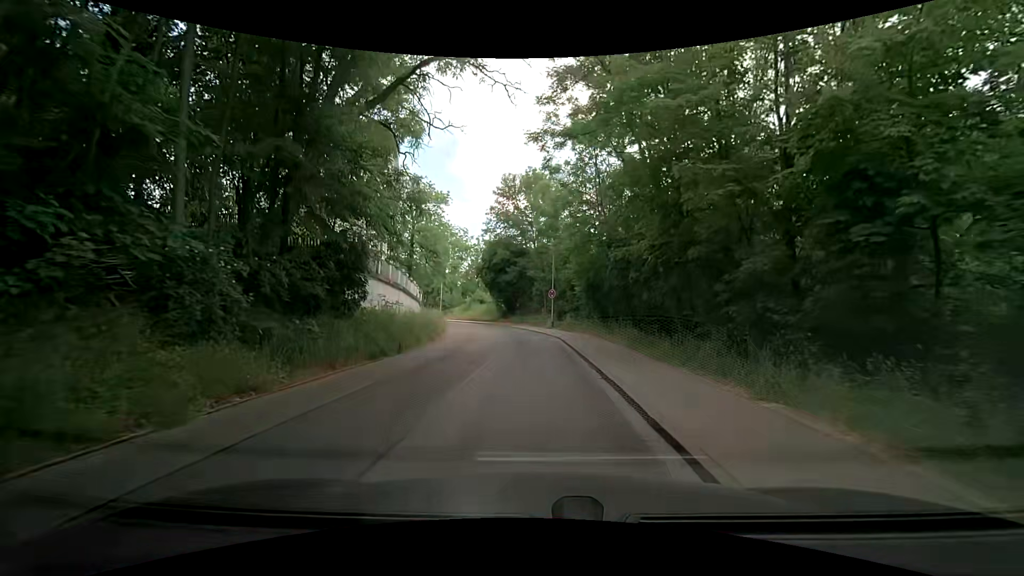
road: residential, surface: paved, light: Day
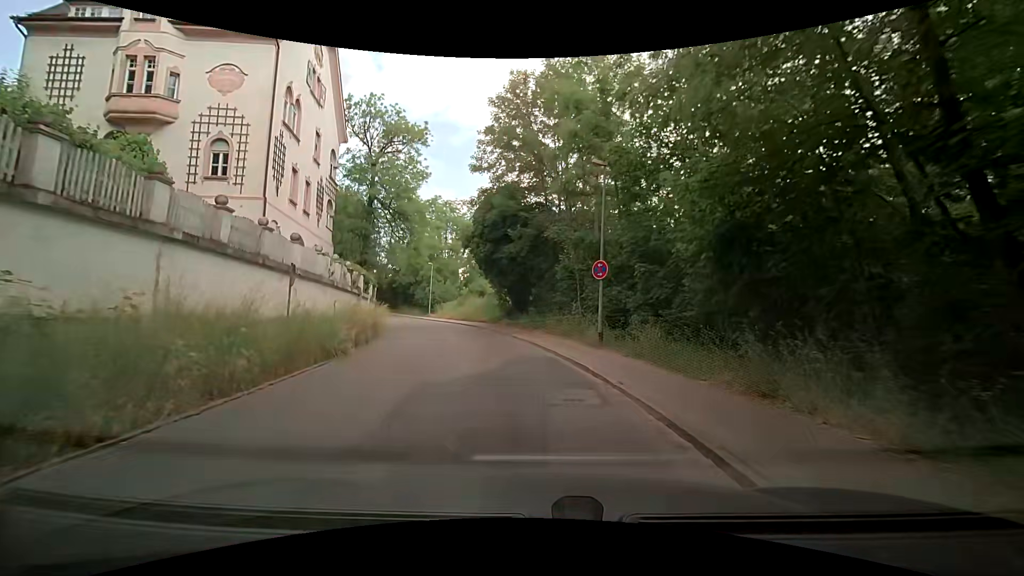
(0.0, +19.7) m; -3°
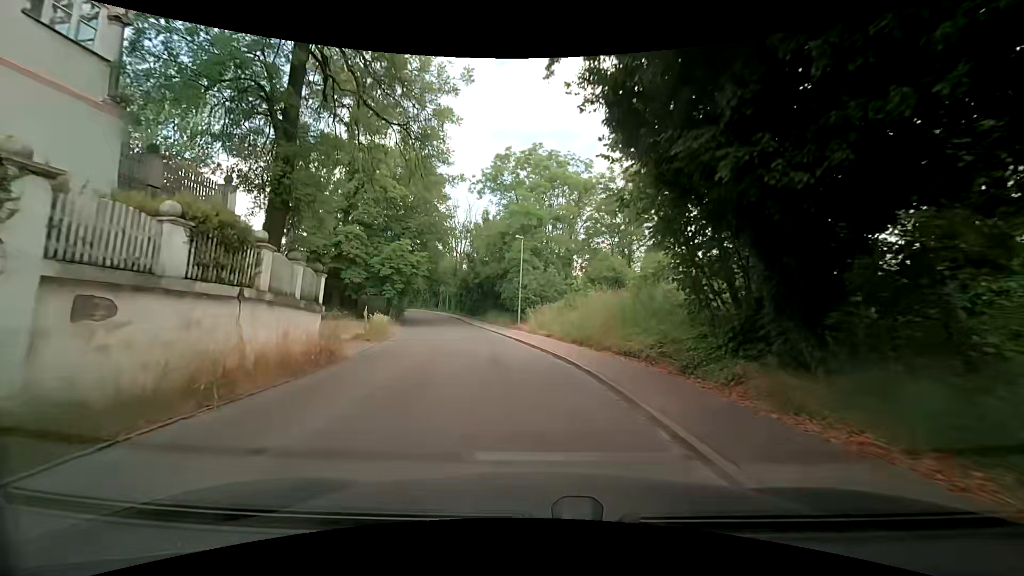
(-2.2, +25.1) m; -12°
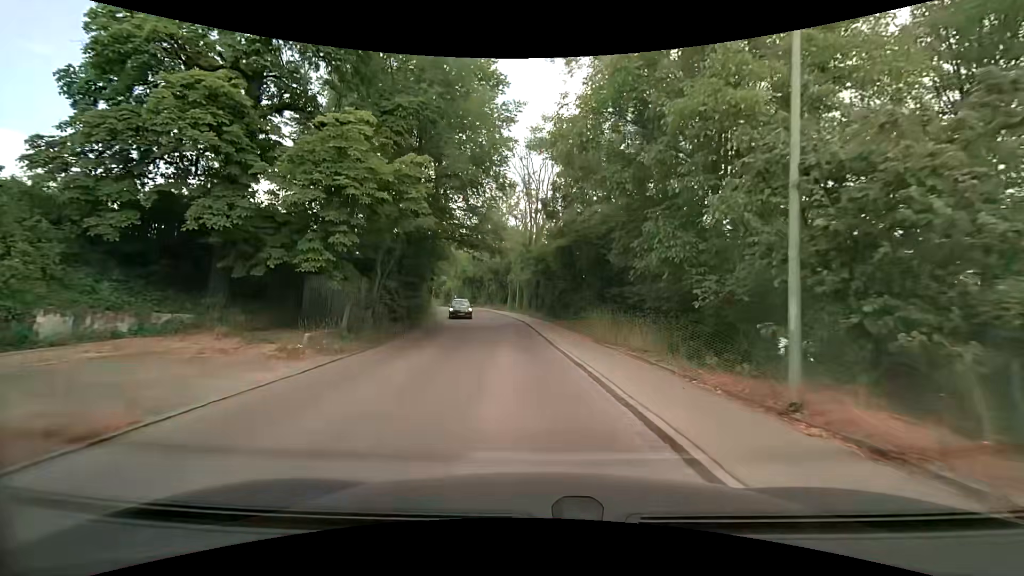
(-2.4, +26.1) m; -10°
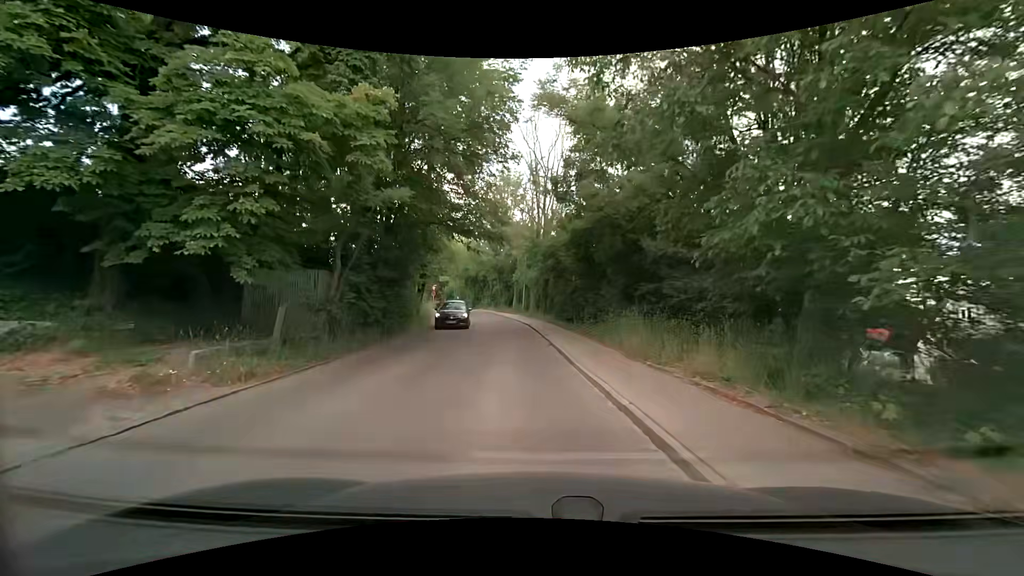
(0.0, +5.0) m; -1°
(0, +10) (-1, +20) (-2, +30) (-3, +40) (-6, +50) (-9, +59) (-14, +68) (-20, +75) (-25, +84) (-30, +93) m
